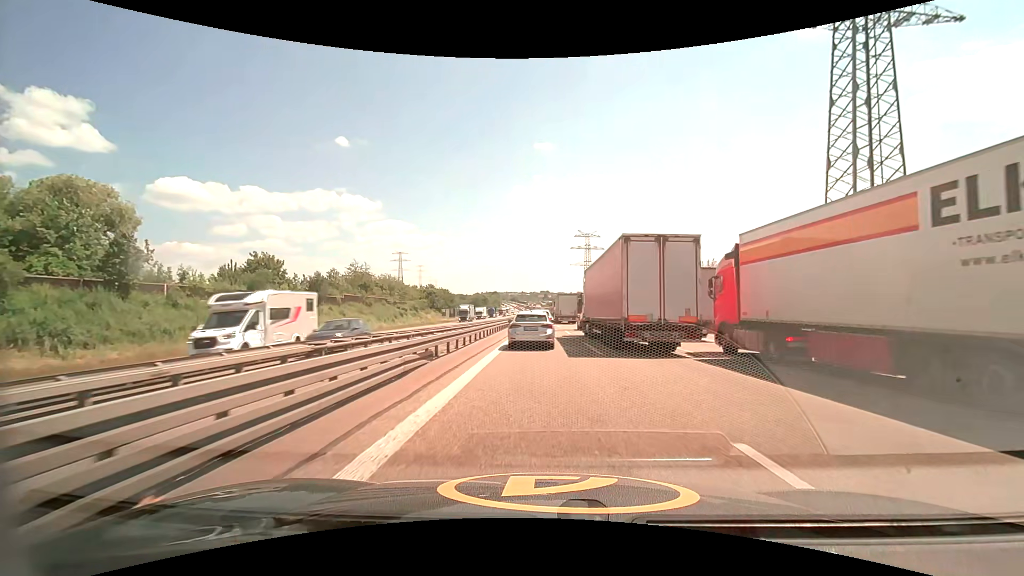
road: motorway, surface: asphalt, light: Day
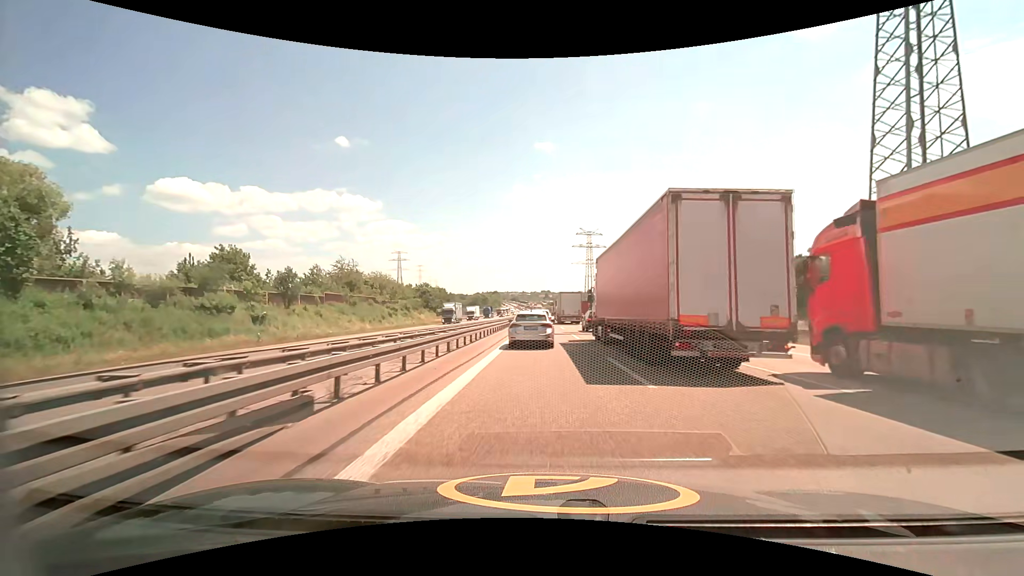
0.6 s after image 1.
(0.0, +7.8) m; 0°
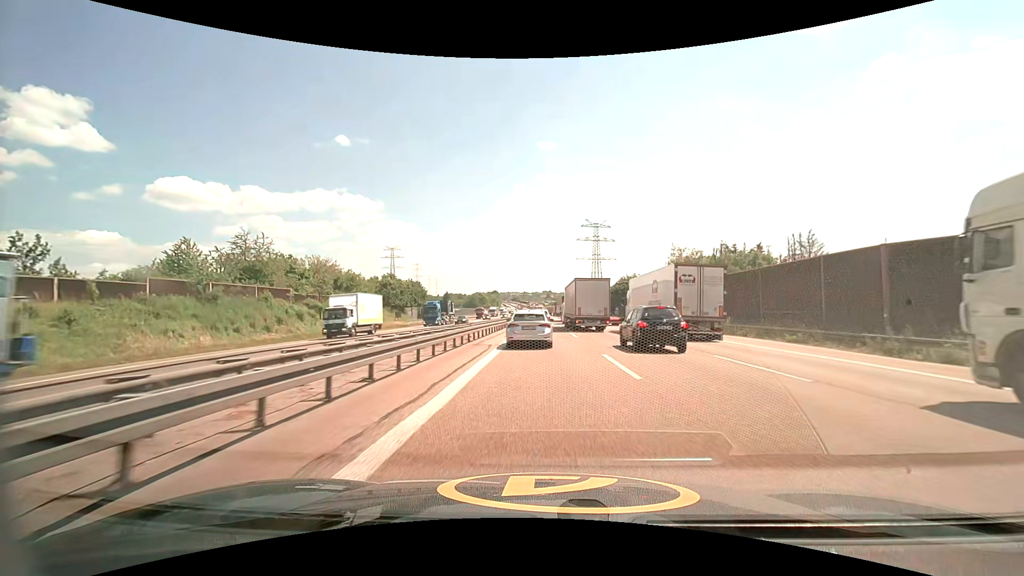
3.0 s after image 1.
(0.0, +34.2) m; 0°
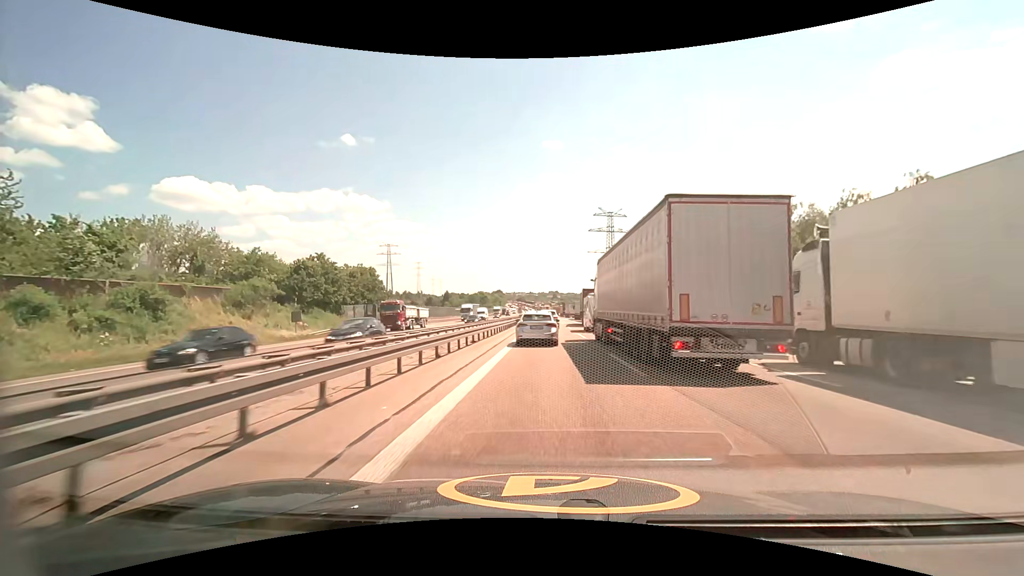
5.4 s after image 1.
(-0.2, +36.6) m; -1°
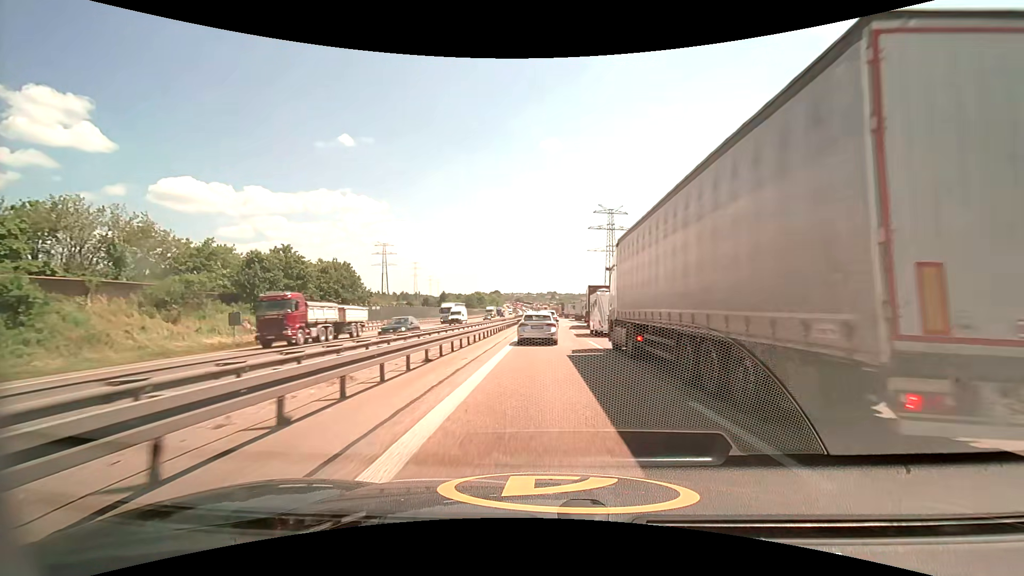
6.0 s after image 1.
(0.0, +9.3) m; 0°
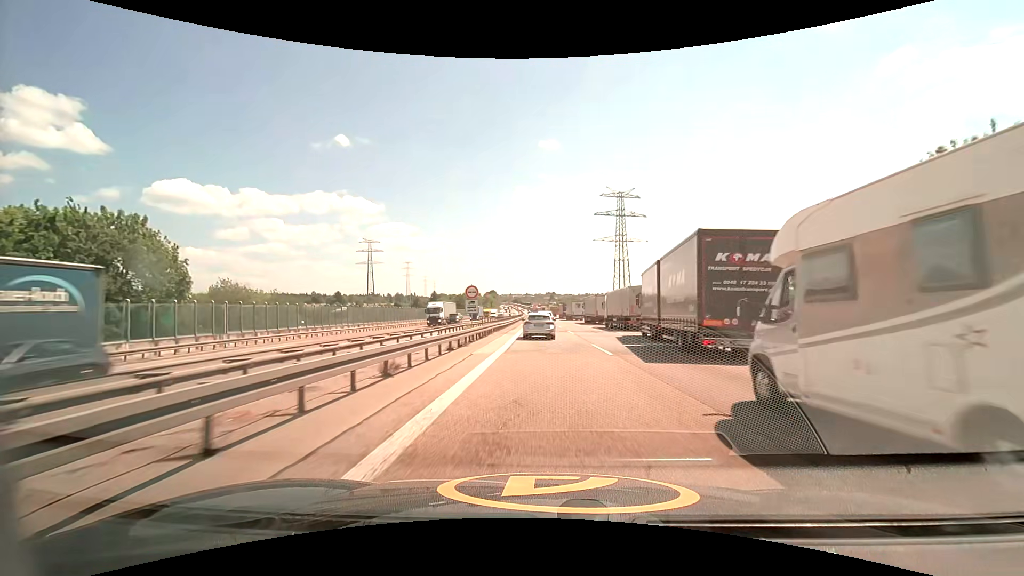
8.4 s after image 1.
(+0.1, +39.4) m; 0°
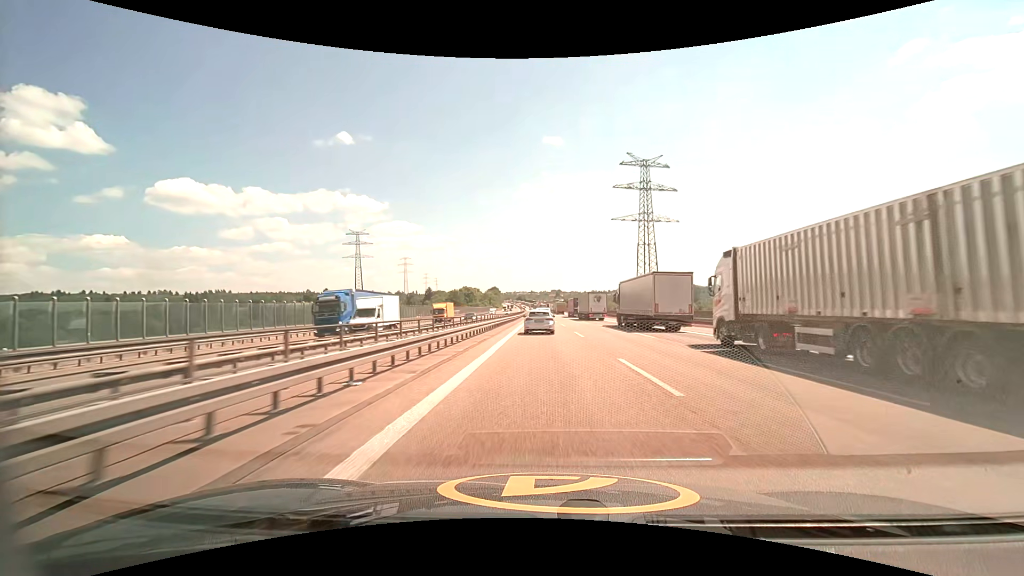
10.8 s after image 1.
(-0.1, +45.1) m; -1°
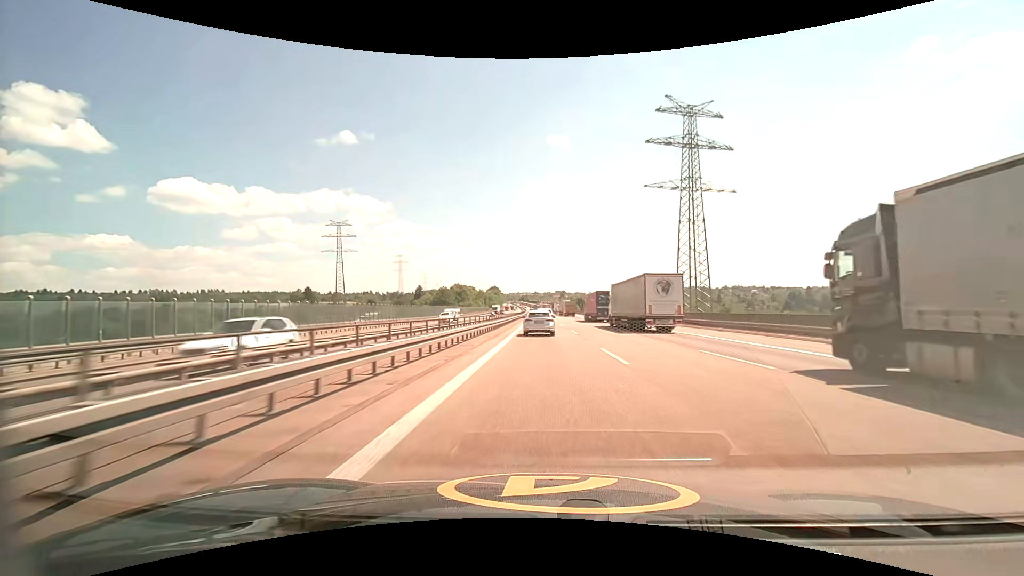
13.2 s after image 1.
(-0.3, +49.6) m; 0°
(0, +10) (0, +20) (0, +30) (0, +40) (0, +50) (0, +60) (0, +70) (-1, +80) (-1, +90) (-1, +100) m
